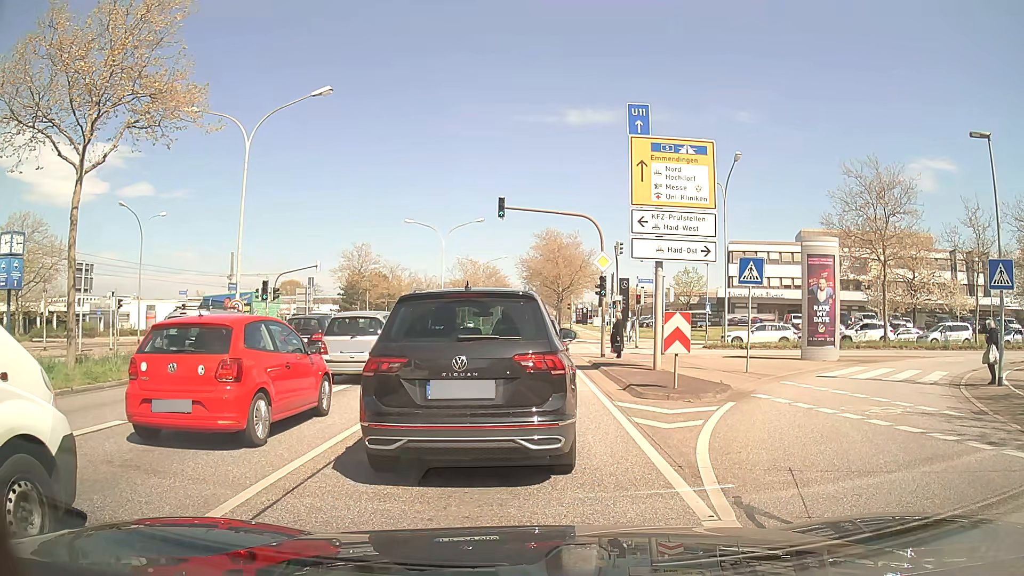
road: primary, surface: asphalt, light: Day
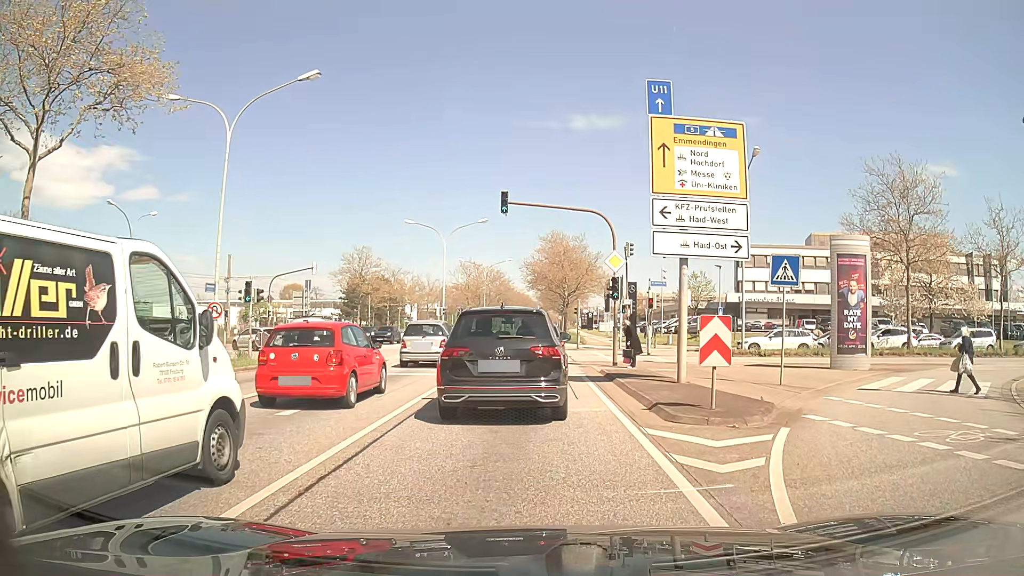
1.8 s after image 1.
(0.0, +2.5) m; 0°
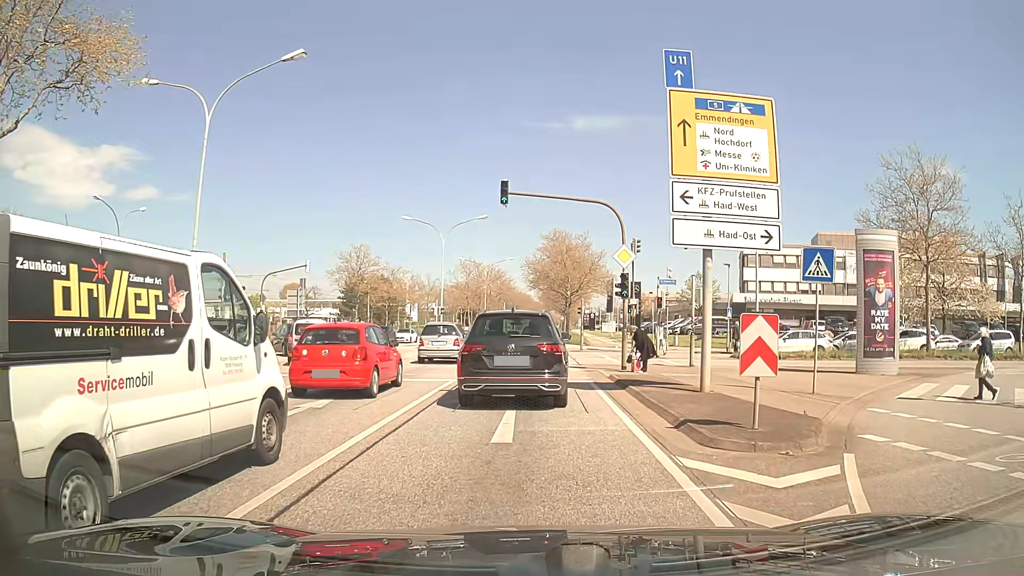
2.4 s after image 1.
(0.0, +2.1) m; 0°
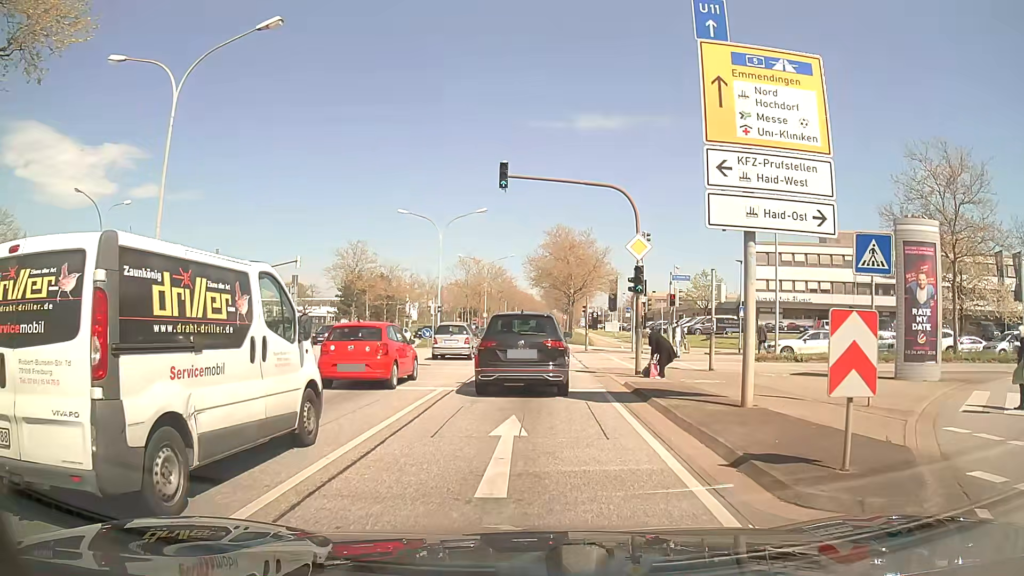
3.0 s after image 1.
(0.0, +2.7) m; -1°
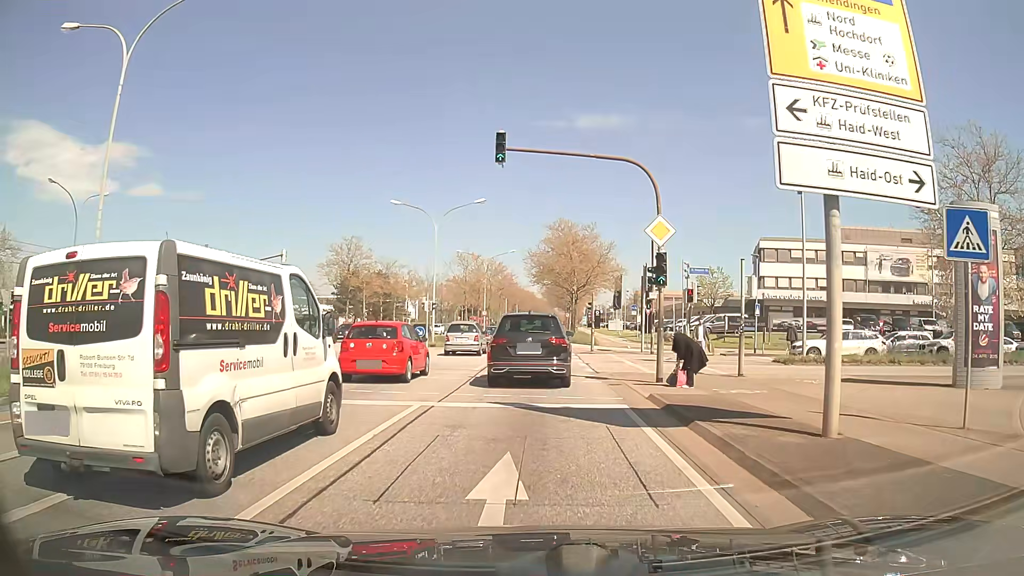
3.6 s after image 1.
(0.0, +3.3) m; 0°
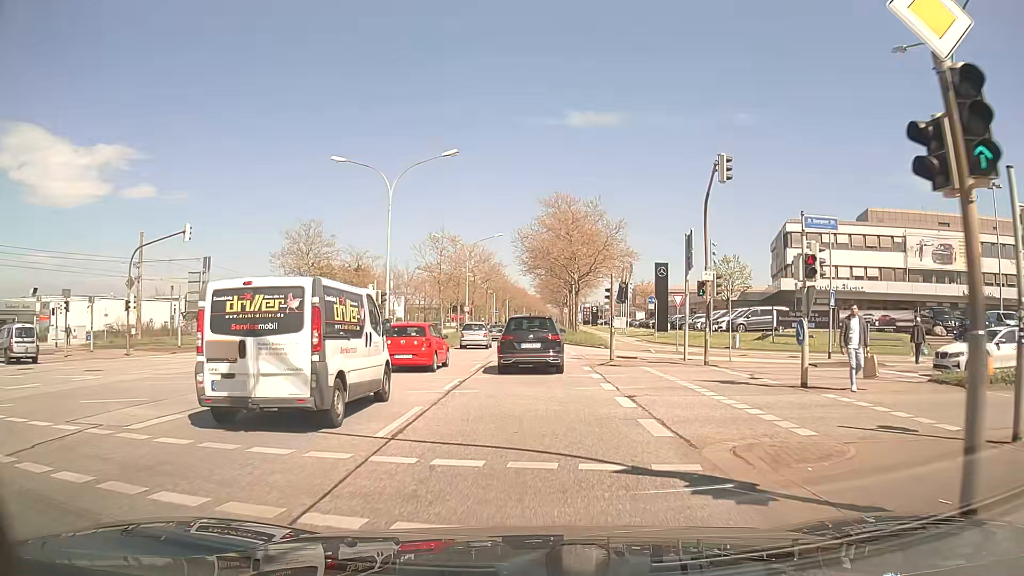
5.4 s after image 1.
(+0.1, +12.9) m; 0°
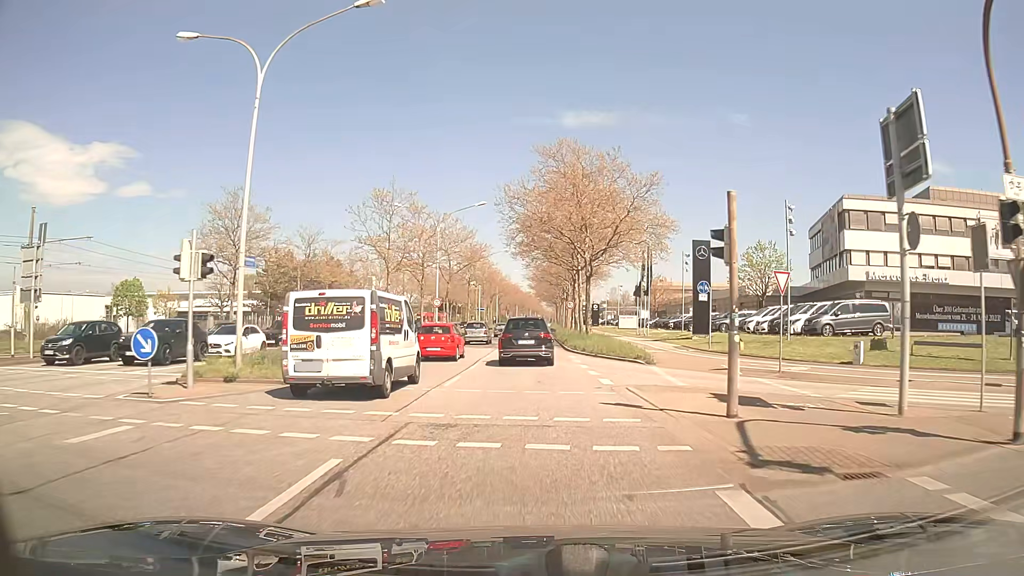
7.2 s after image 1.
(+0.3, +16.8) m; +1°
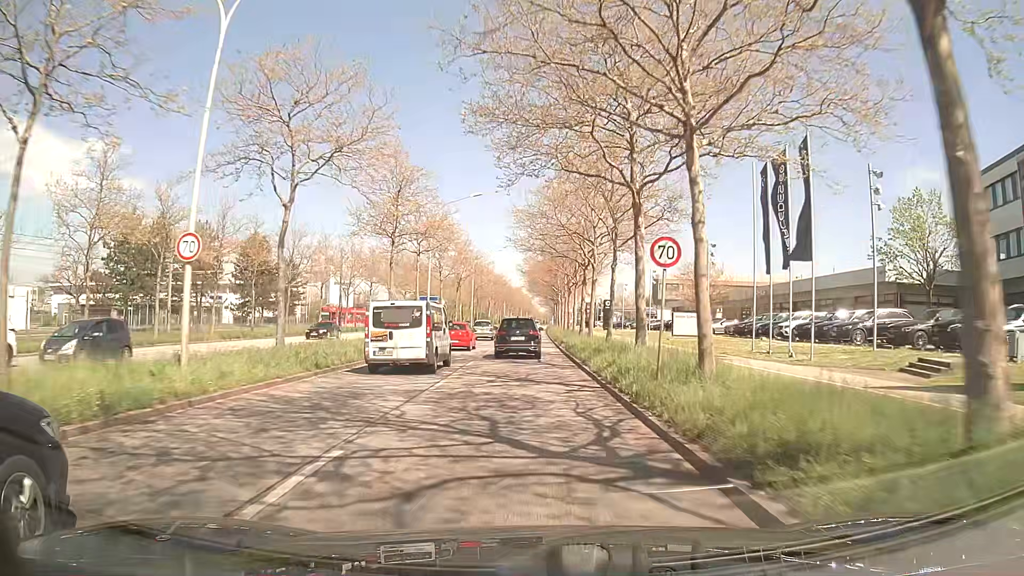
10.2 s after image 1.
(+0.2, +35.4) m; 0°
(0, +10) (0, +20) (0, +30) (0, +40) (0, +50) (0, +60) (0, +70) (+1, +80) (+1, +90) (+1, +100) m
